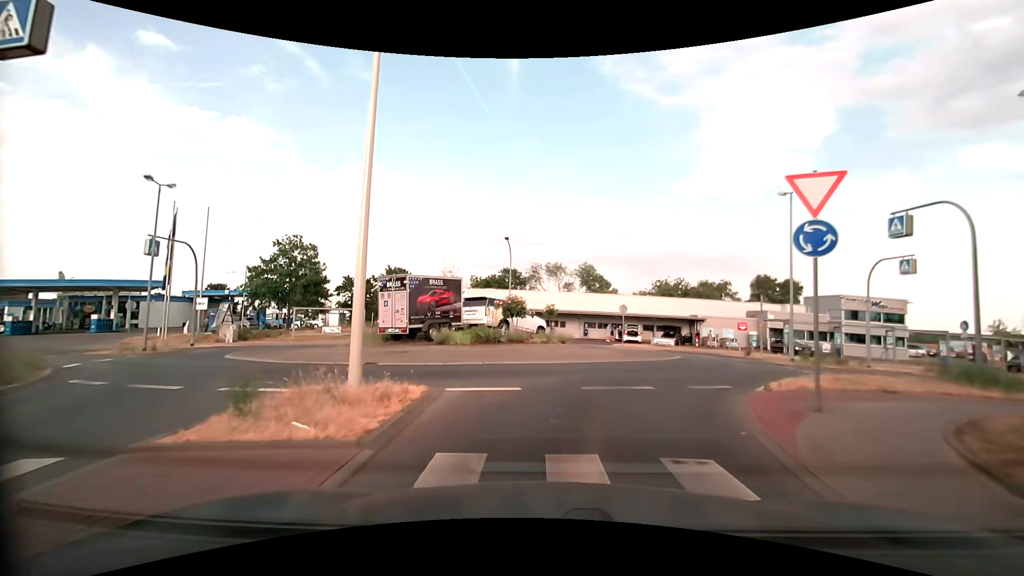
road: unclassified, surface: asphalt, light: Day
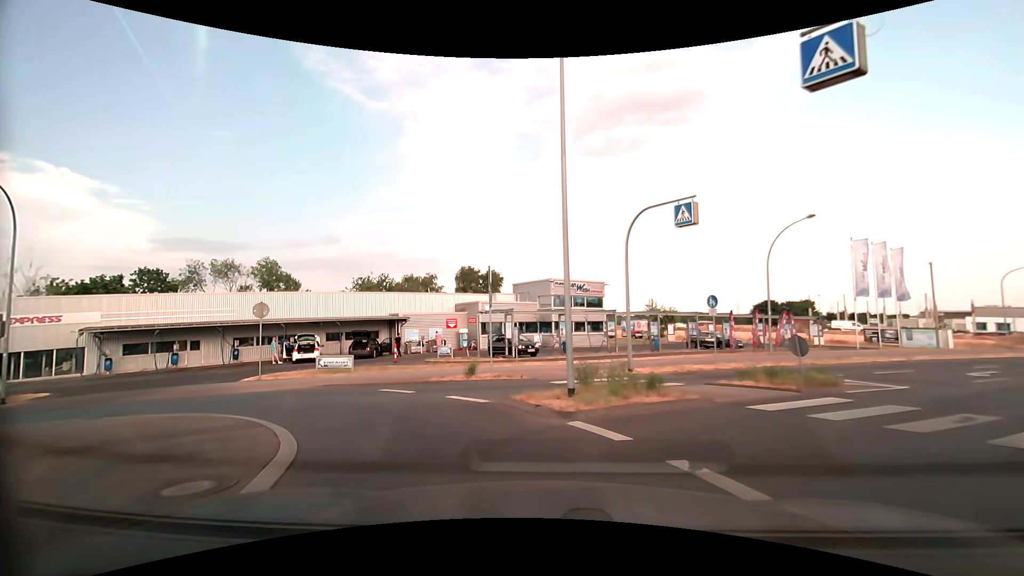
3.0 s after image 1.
(+3.8, +14.8) m; +32°
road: tertiary
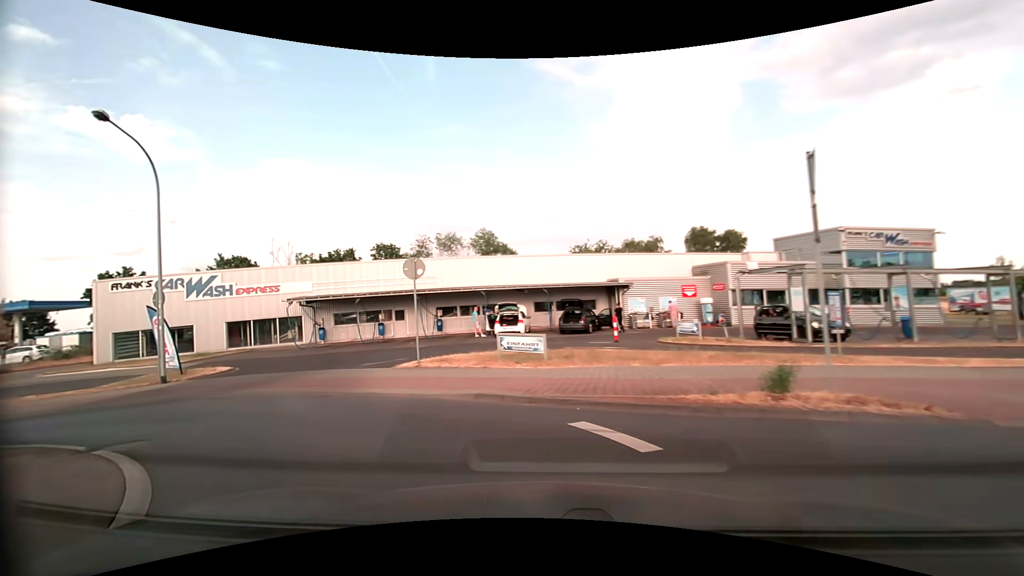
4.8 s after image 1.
(-1.3, +8.2) m; -23°
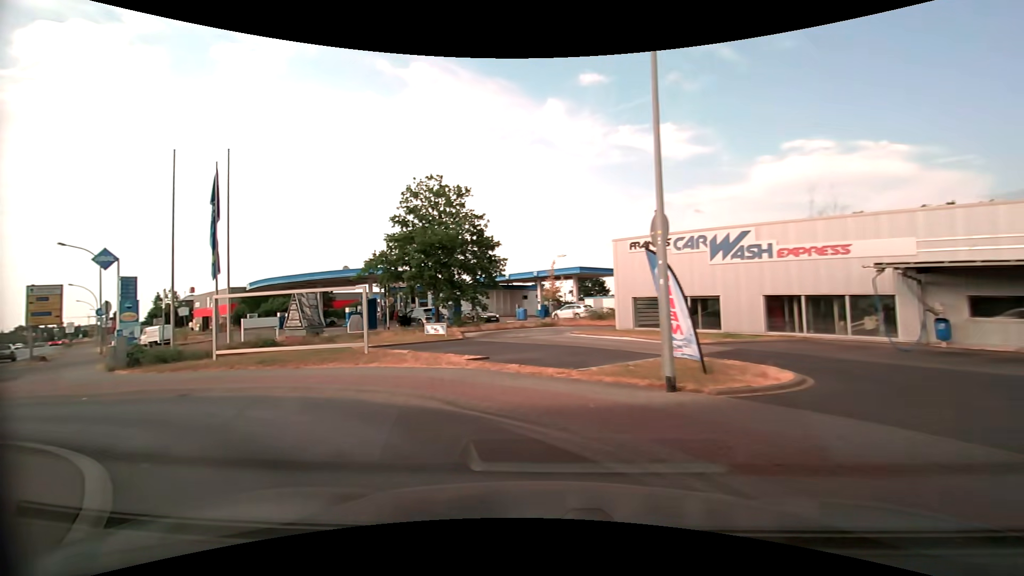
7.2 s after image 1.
(-5.2, +9.4) m; -55°
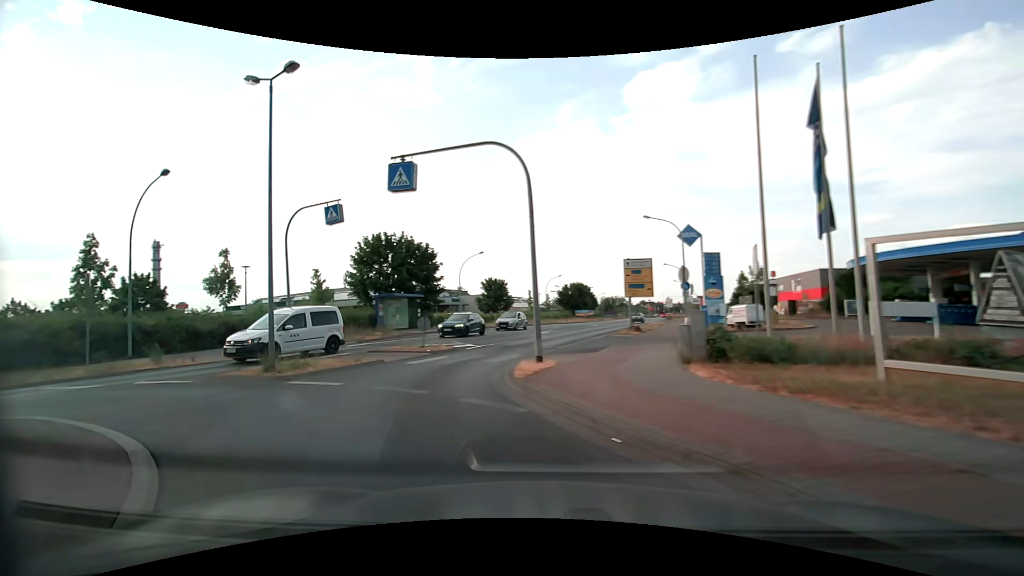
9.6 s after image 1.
(-5.4, +9.0) m; -61°
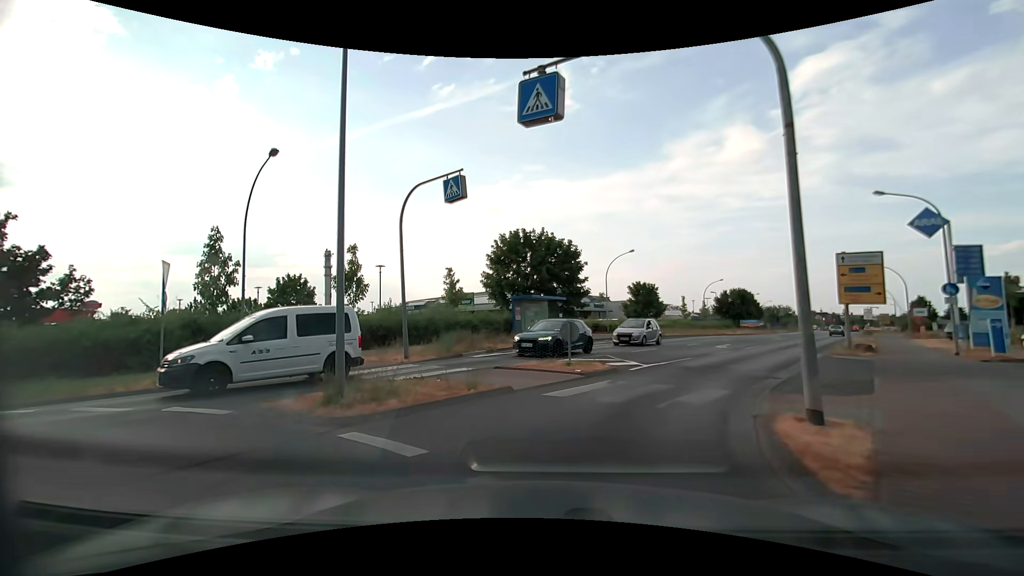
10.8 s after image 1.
(-1.0, +5.7) m; -16°
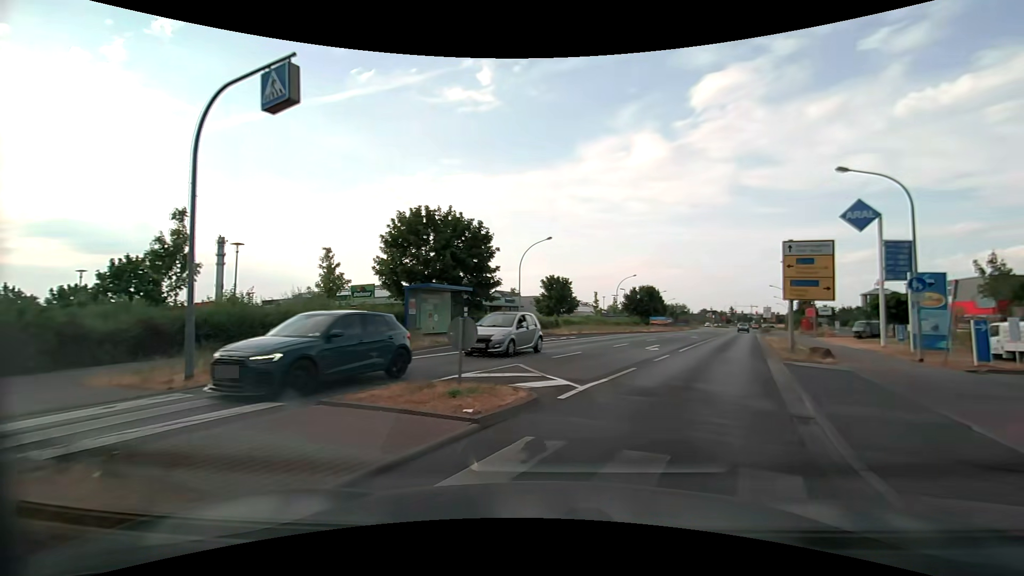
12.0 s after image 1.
(+0.3, +6.4) m; +9°
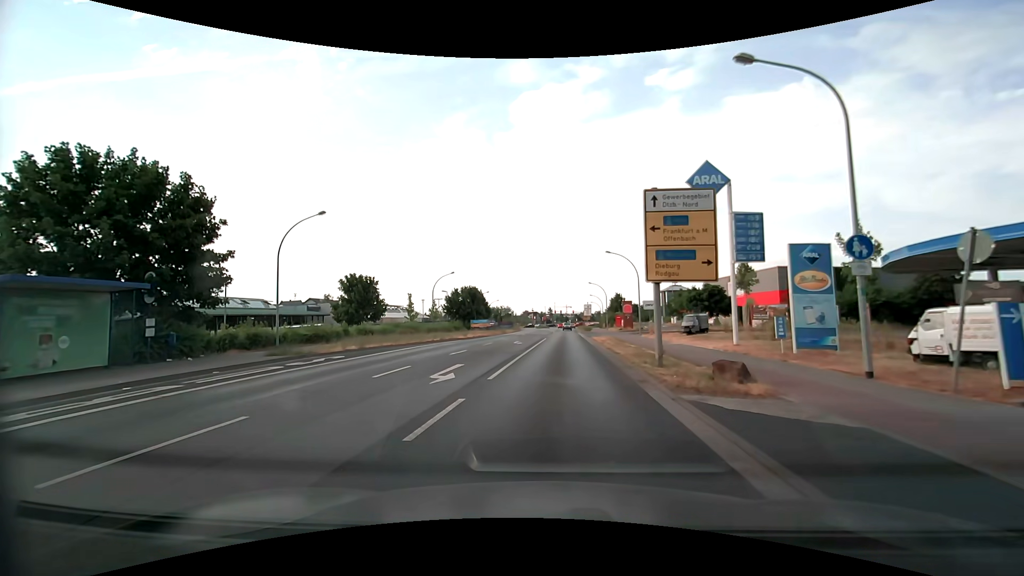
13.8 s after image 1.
(+2.7, +11.3) m; +20°
(0, +10) (0, +20) (+1, +30) (+1, +40) (+2, +50) (+2, +60) (+3, +70) (+3, +80) (+4, +90) (+5, +100) m
